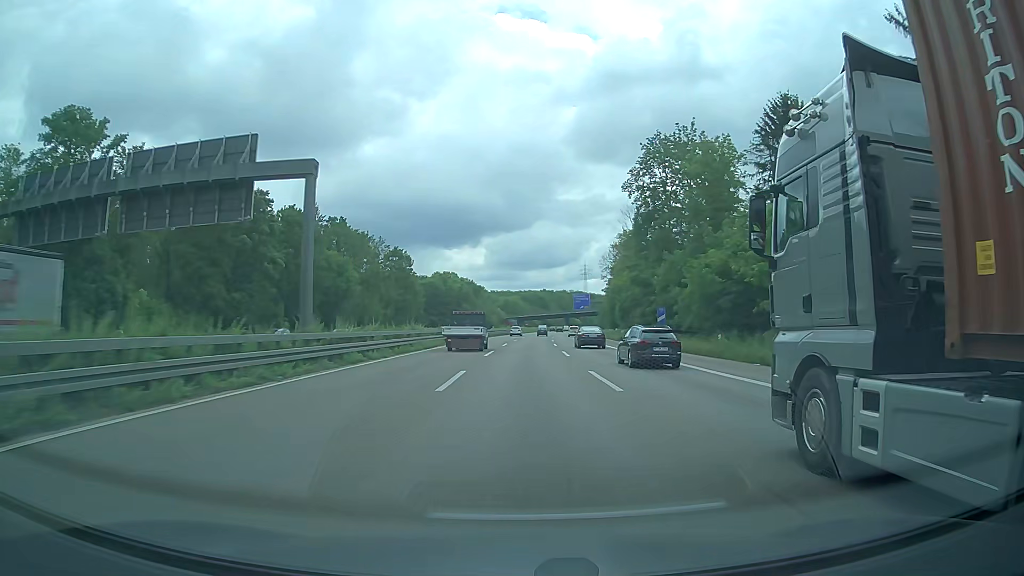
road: motorway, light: Day
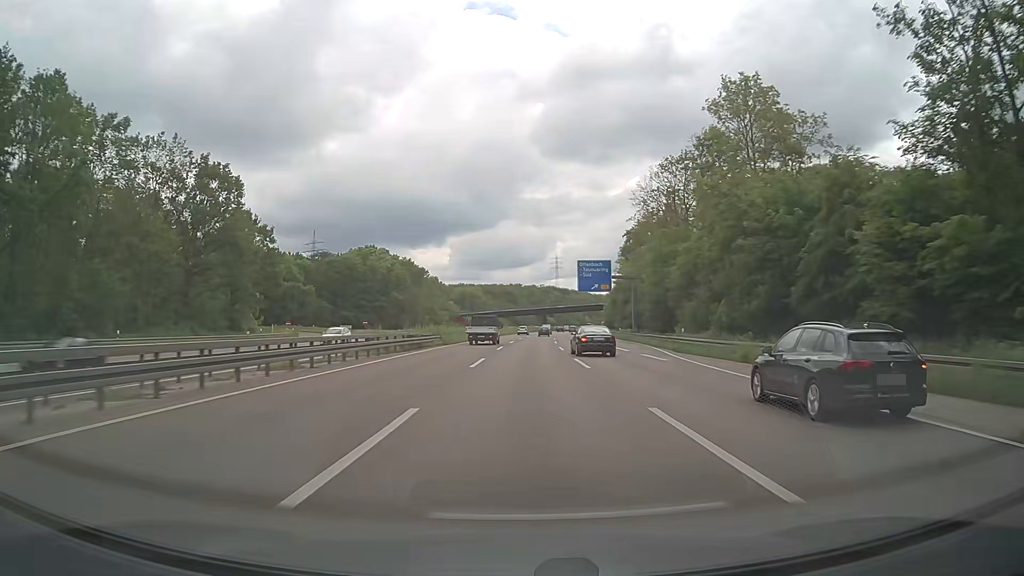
(+1.9, +80.9) m; +3°
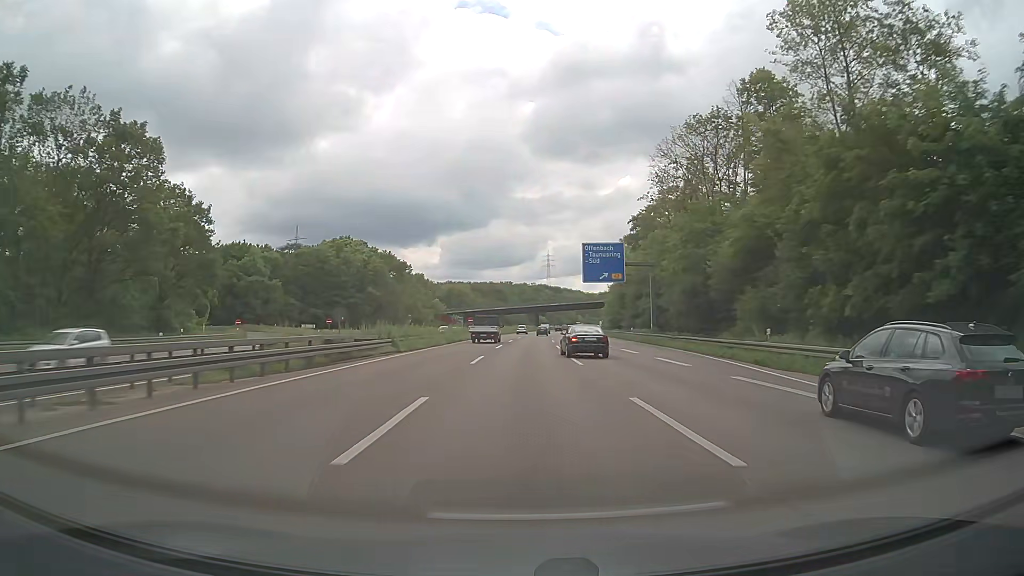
(+0.1, +16.2) m; +1°
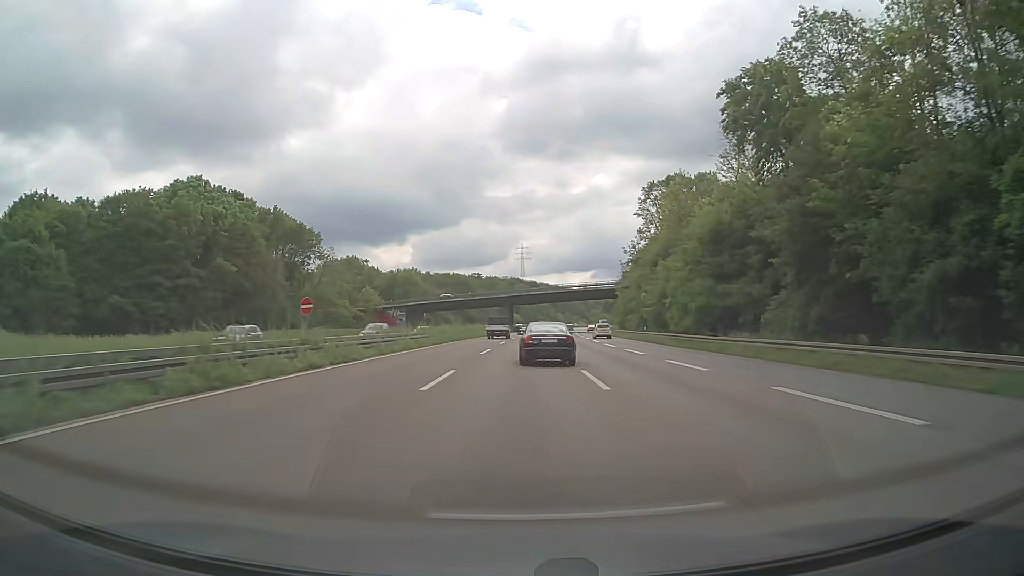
(+1.4, +63.6) m; +2°
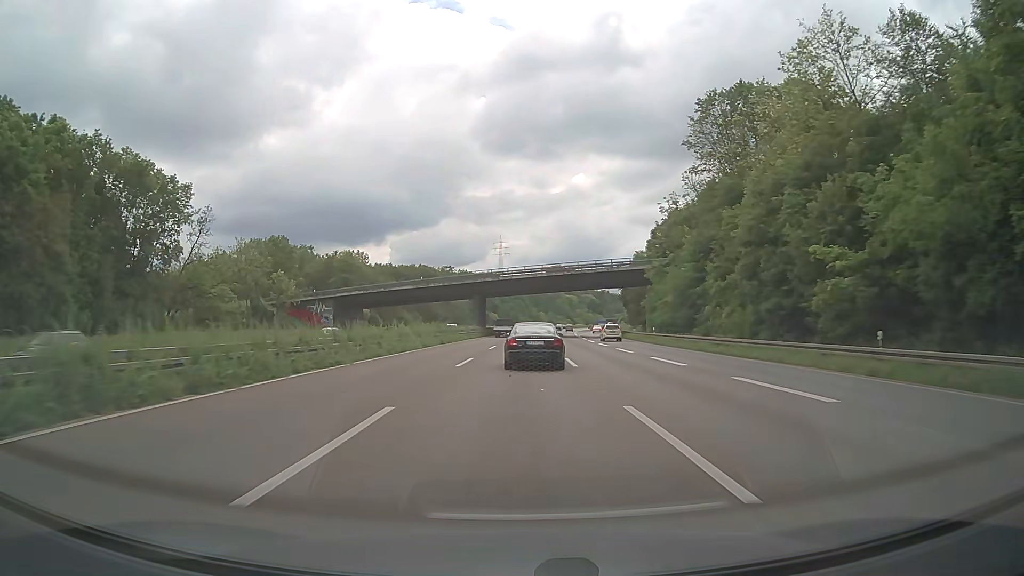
(+0.7, +44.7) m; +2°
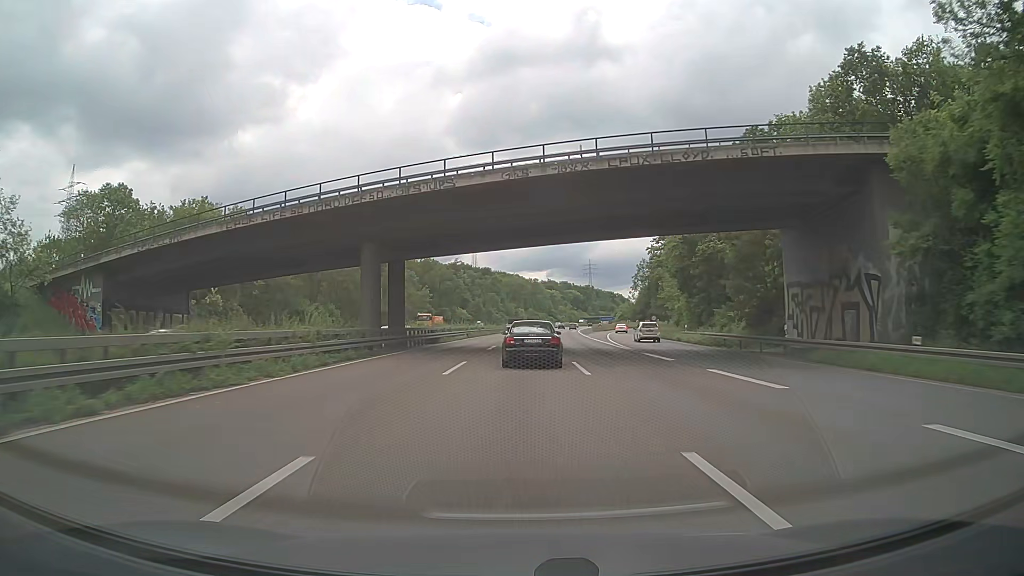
(+1.1, +57.7) m; +2°
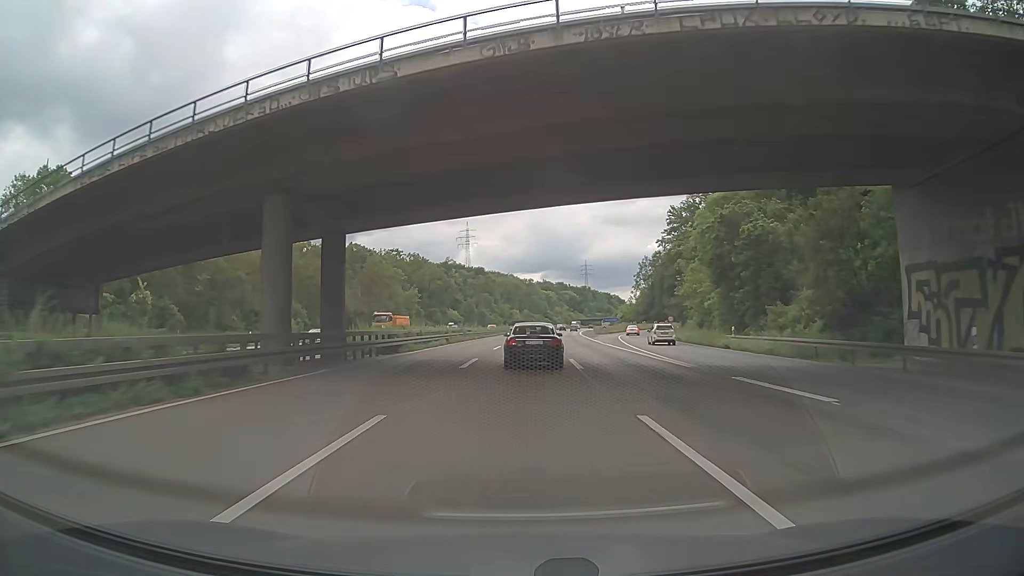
(0.0, +14.2) m; 0°
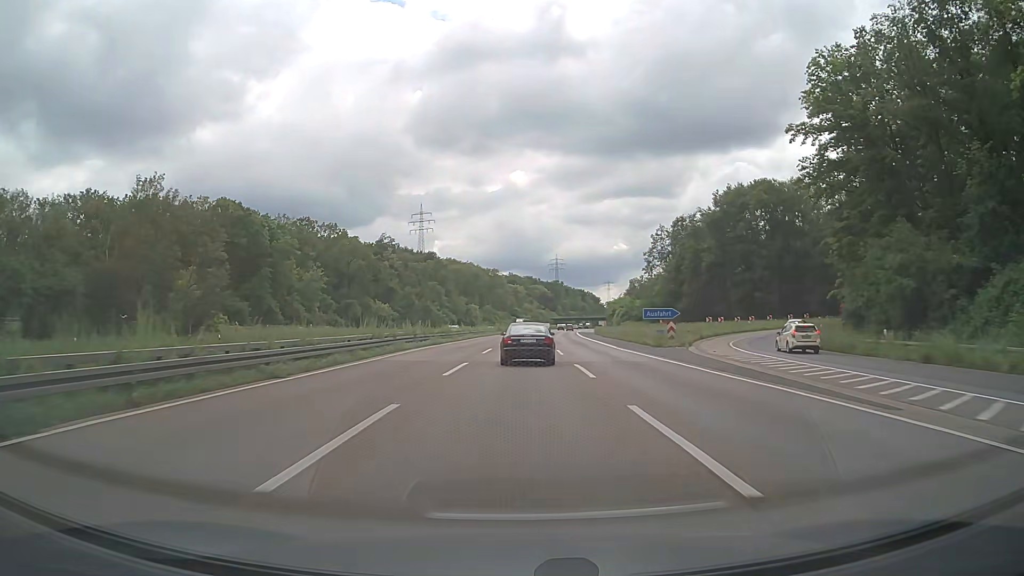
(+2.1, +69.9) m; +3°
(0, +10) (0, +20) (0, +30) (0, +40) (+1, +50) (+1, +60) (+1, +70) (+2, +80) (+3, +90) (+3, +100) m
